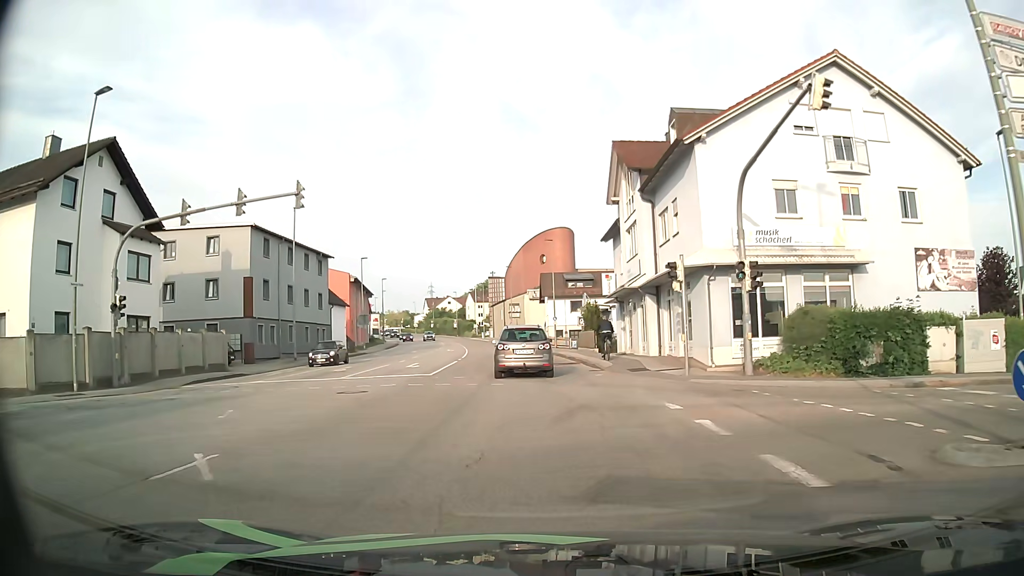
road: tertiary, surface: asphalt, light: Day
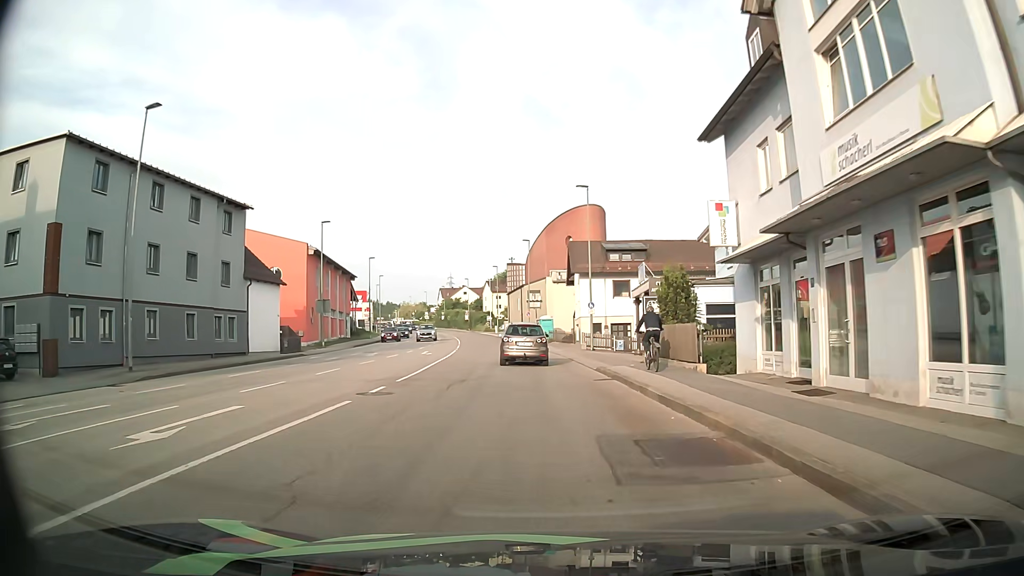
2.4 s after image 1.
(-0.5, +21.9) m; -2°
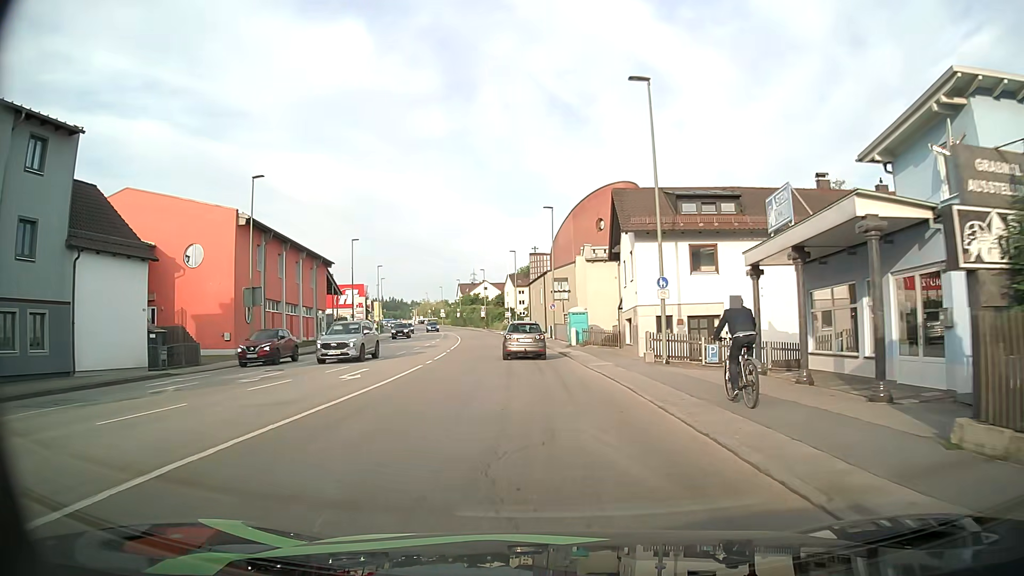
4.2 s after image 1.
(-0.1, +18.3) m; -2°
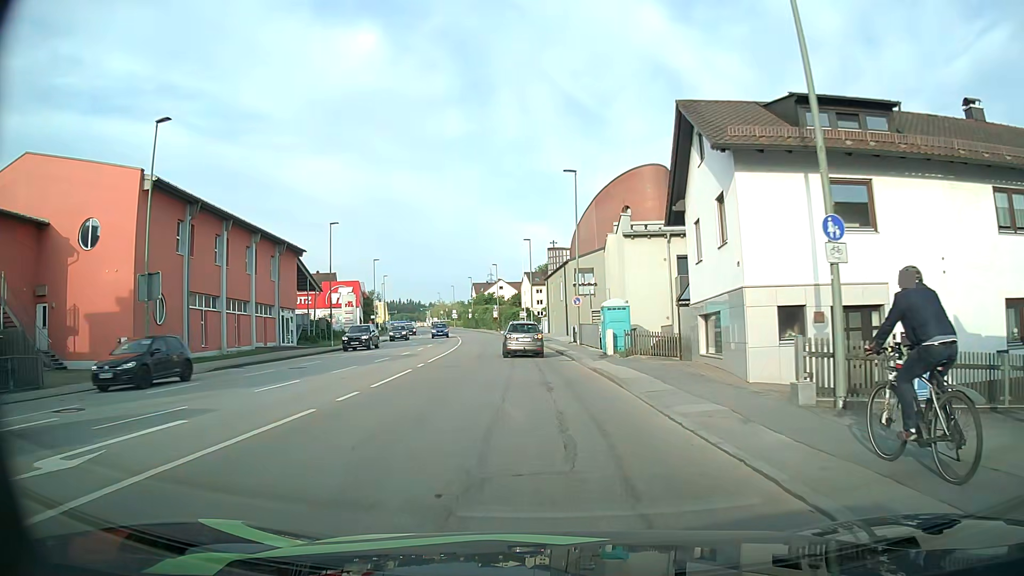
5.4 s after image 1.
(-0.2, +12.9) m; -2°
(0, +10) (0, +20) (-1, +30) (-1, +40) (-2, +50) (-3, +60) (-4, +70) (-6, +80) (-8, +90) (-9, +99) m
